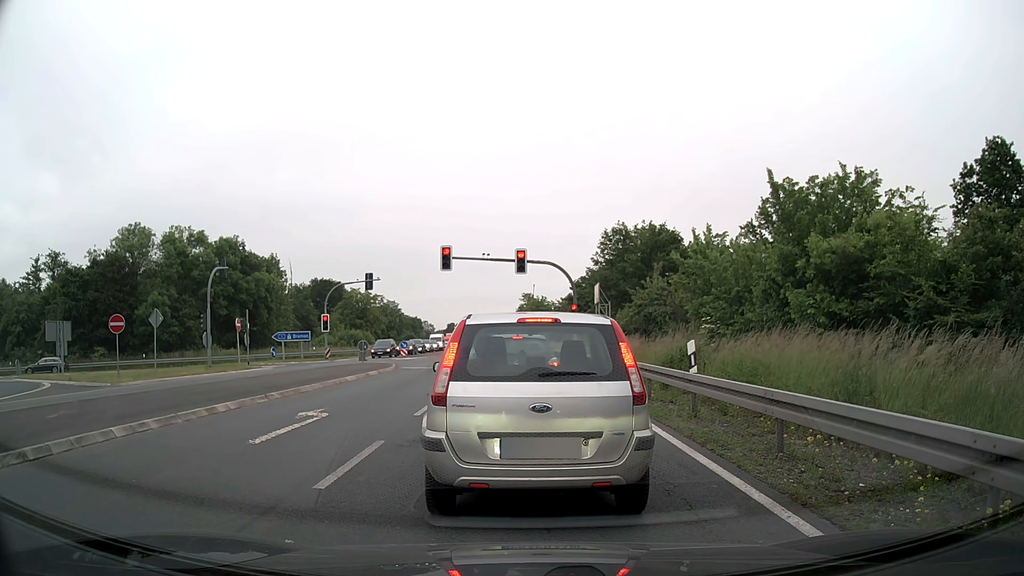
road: primary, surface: asphalt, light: Day
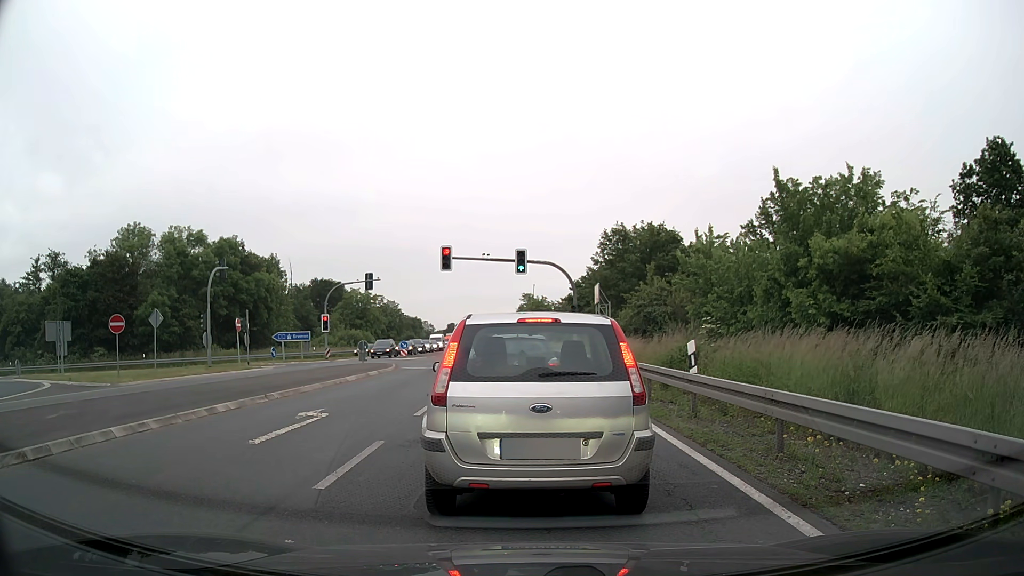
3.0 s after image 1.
(0.0, 0.0) m; 0°
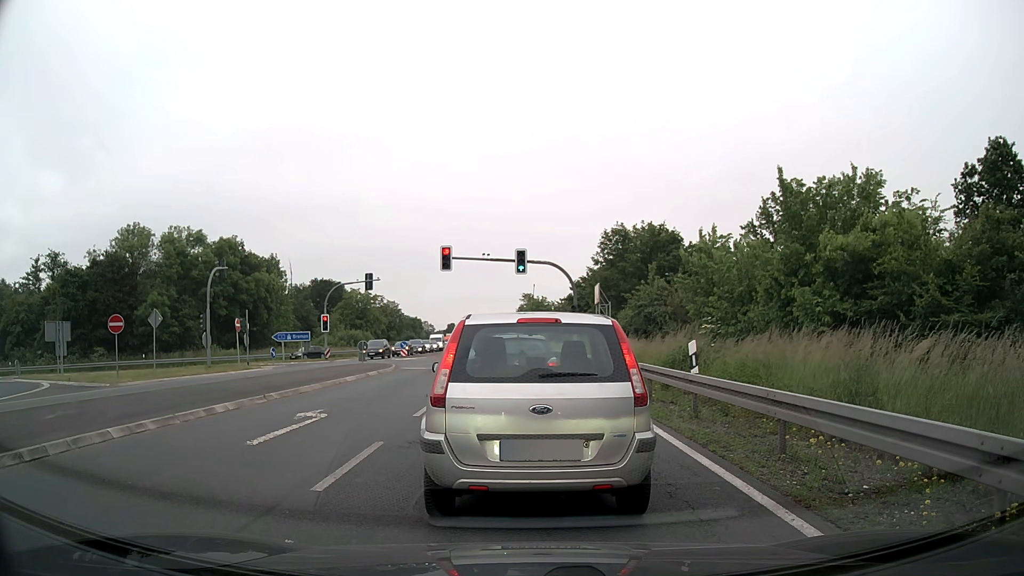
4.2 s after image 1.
(0.0, 0.0) m; 0°
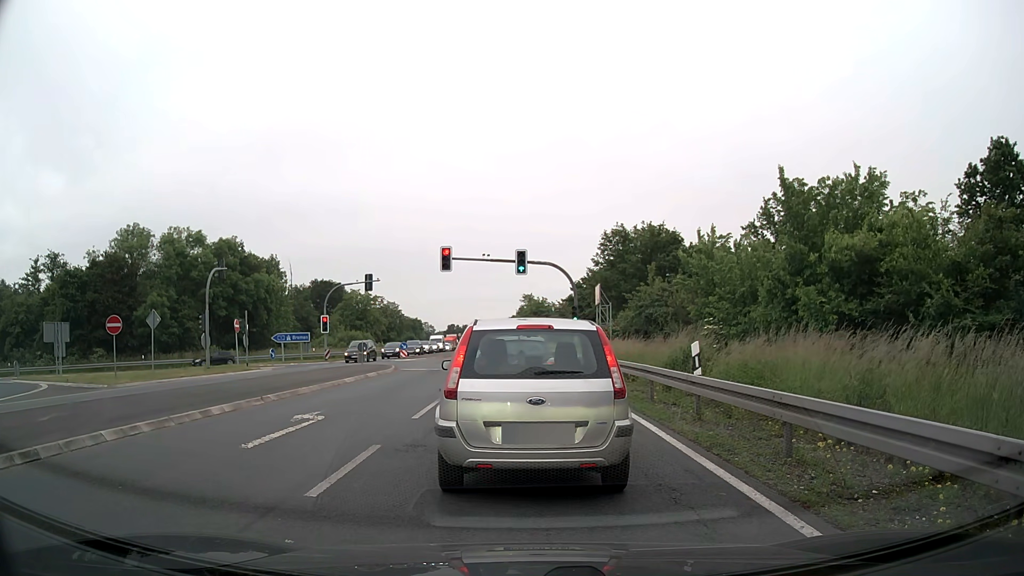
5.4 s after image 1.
(0.0, +0.2) m; 0°
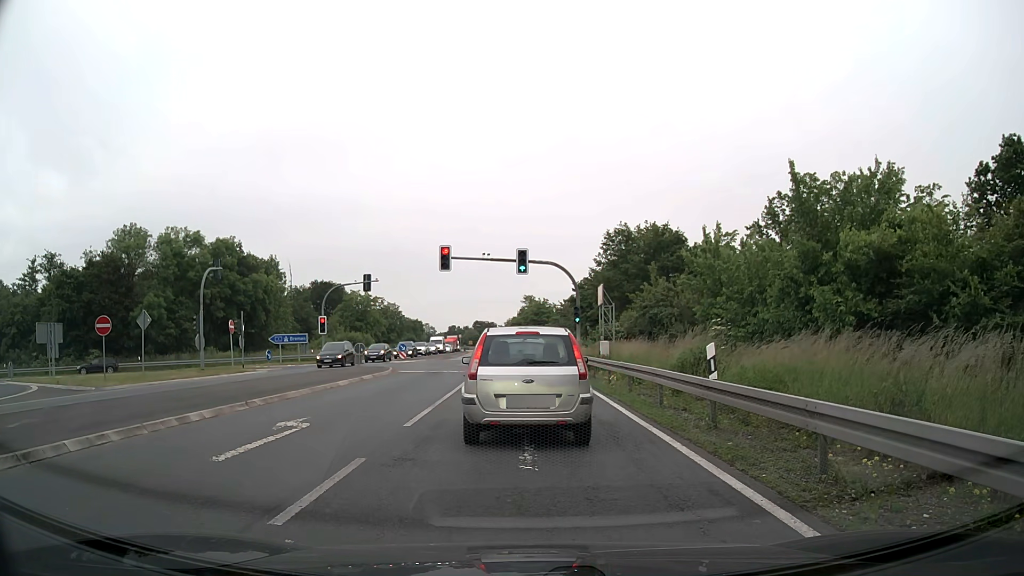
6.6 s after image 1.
(0.0, +1.0) m; 0°
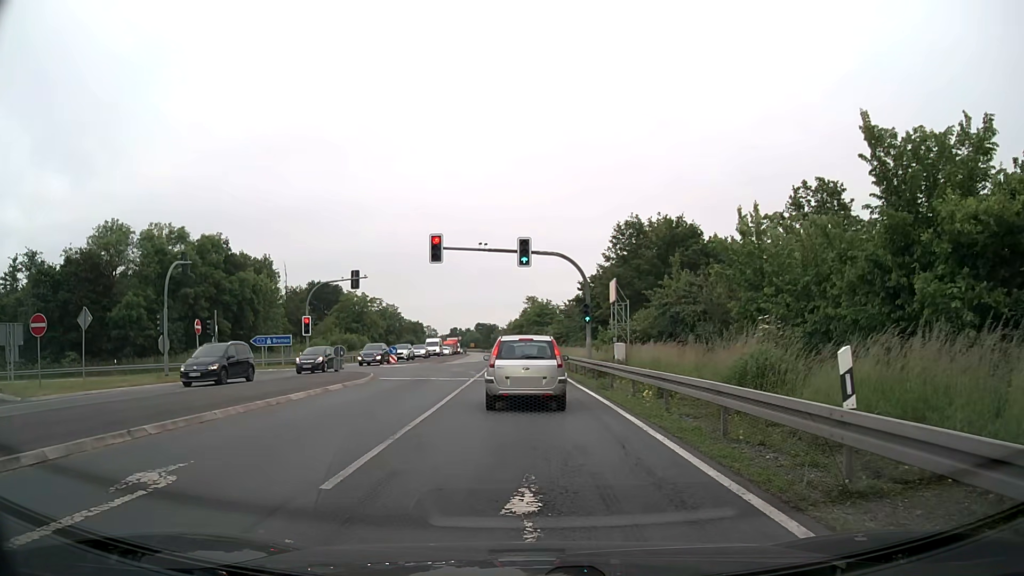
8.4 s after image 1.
(+0.1, +4.9) m; 0°
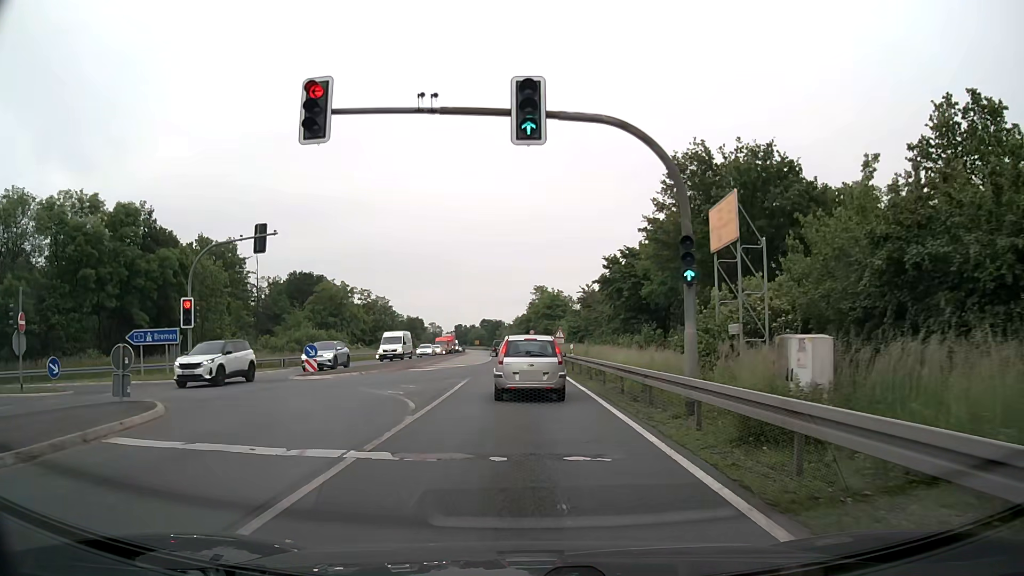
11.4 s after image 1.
(+0.2, +19.7) m; 0°
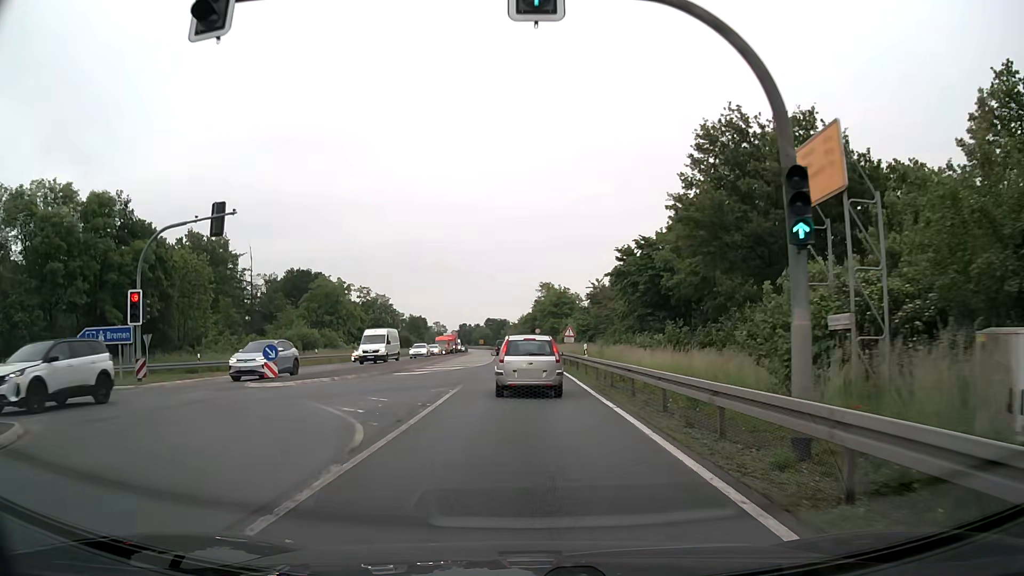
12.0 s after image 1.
(0.0, +5.2) m; 0°
(0, +10) (0, +20) (0, +30) (-1, +40) (-1, +50) (-1, +60) (-2, +70) (-2, +80) (-3, +90) (-3, +100) m
